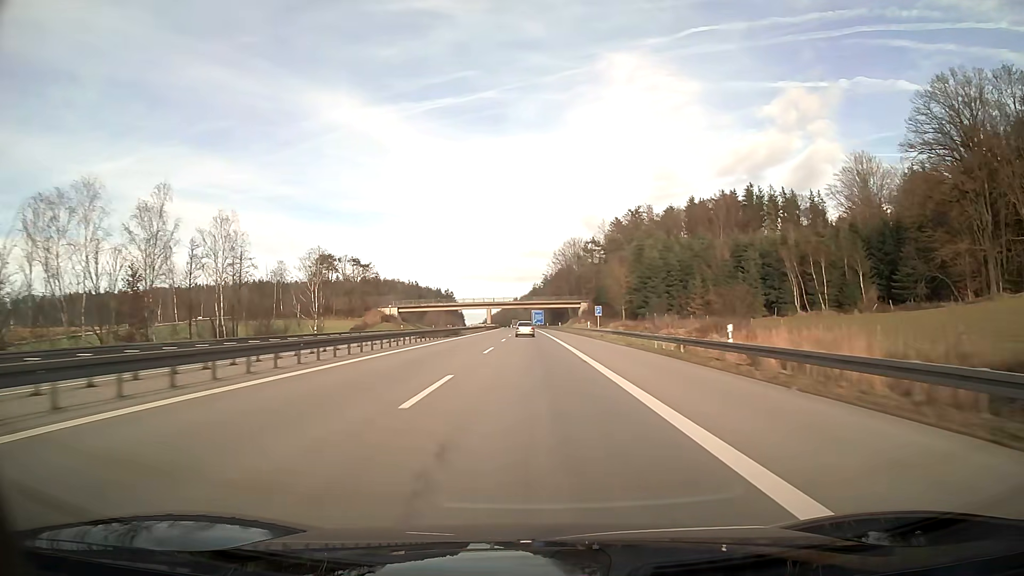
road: motorway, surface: asphalt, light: Day
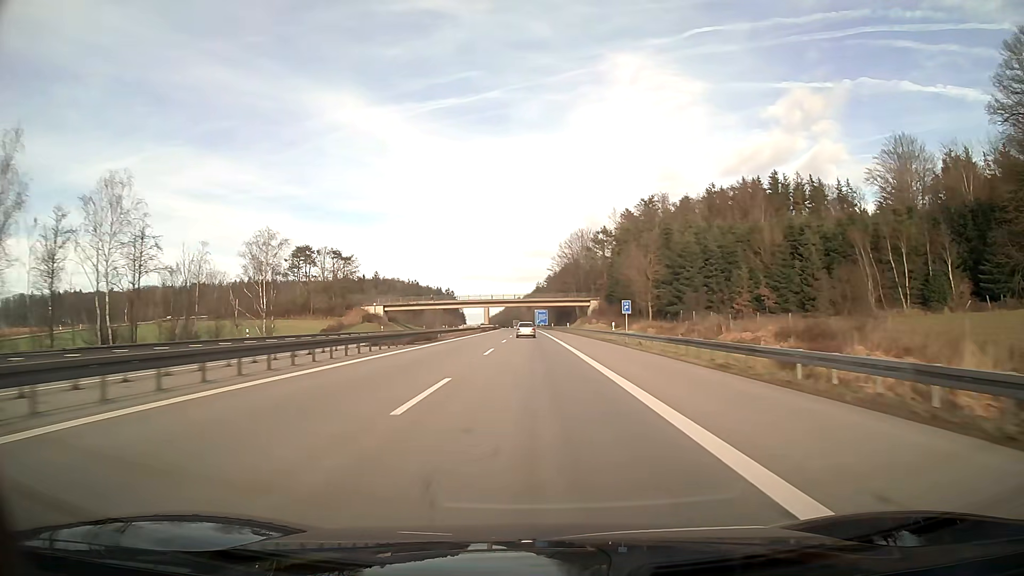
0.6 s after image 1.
(0.0, +18.7) m; 0°
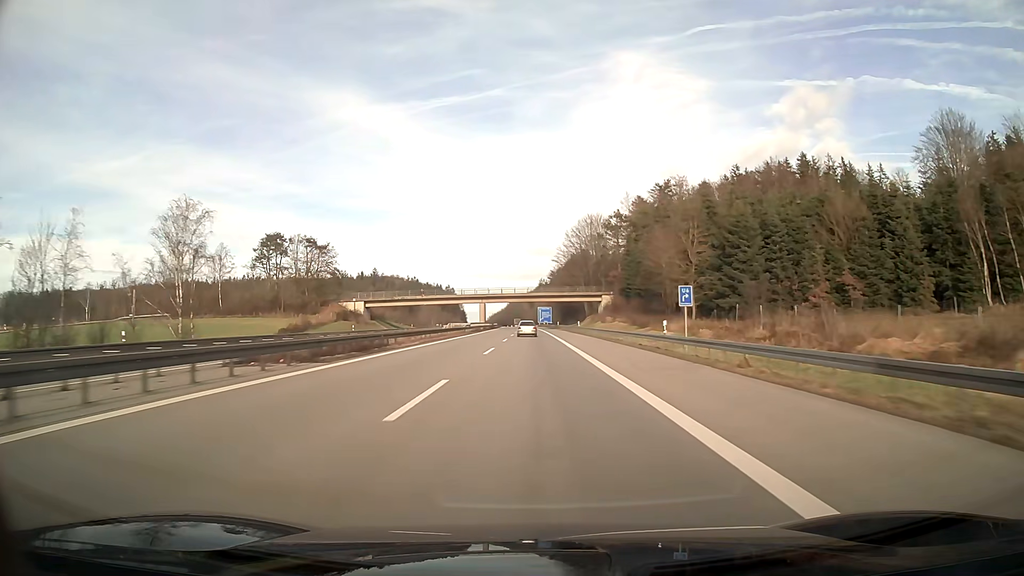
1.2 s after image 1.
(0.0, +18.7) m; 0°
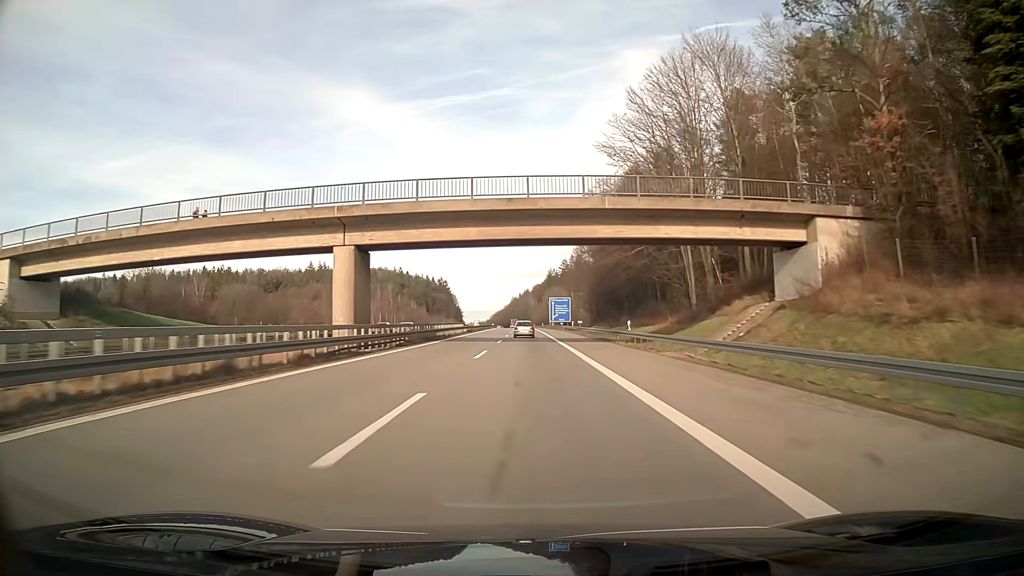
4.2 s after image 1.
(-0.5, +92.7) m; -1°
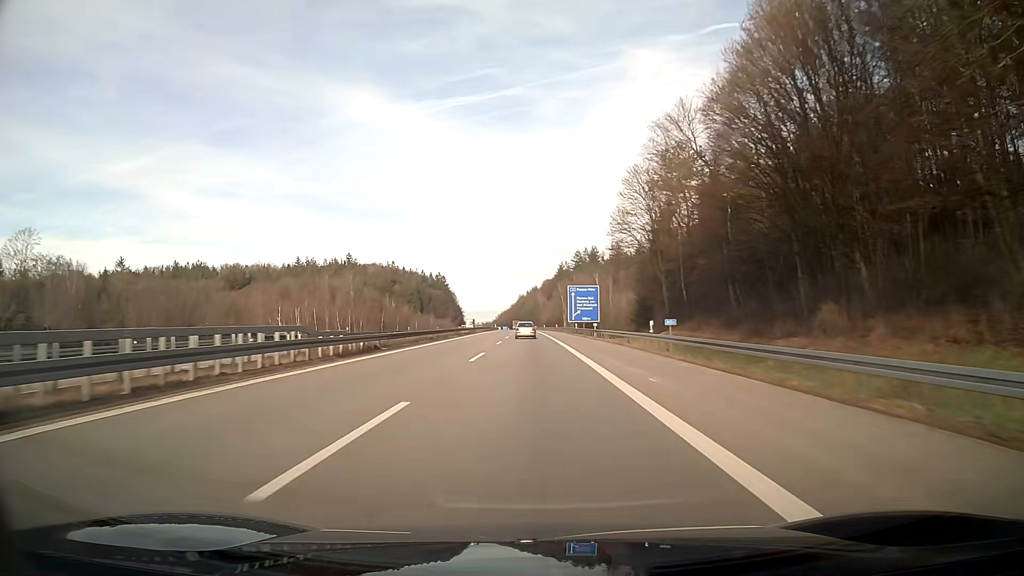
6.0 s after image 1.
(-0.5, +55.2) m; -1°
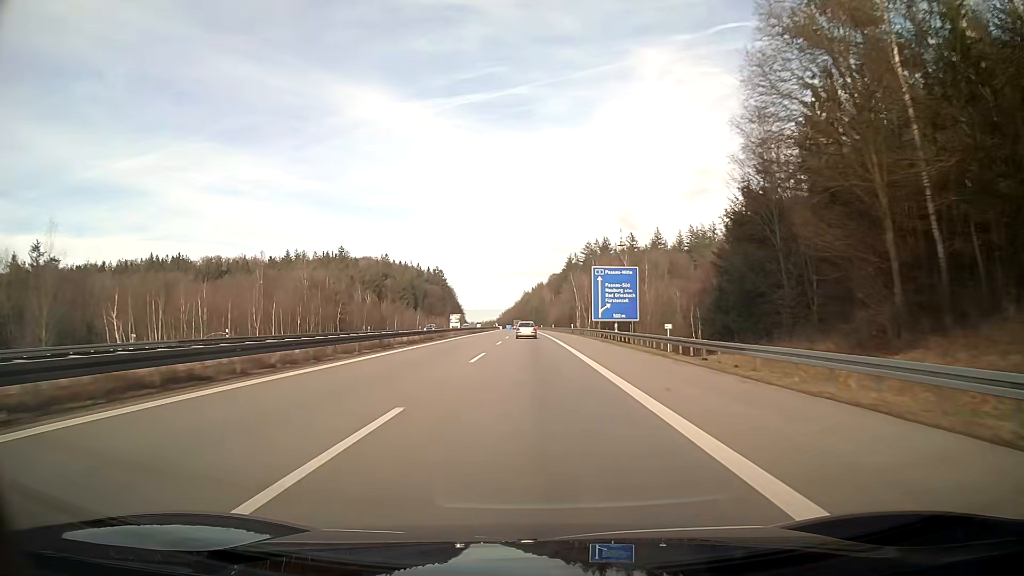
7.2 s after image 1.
(-0.1, +36.8) m; 0°
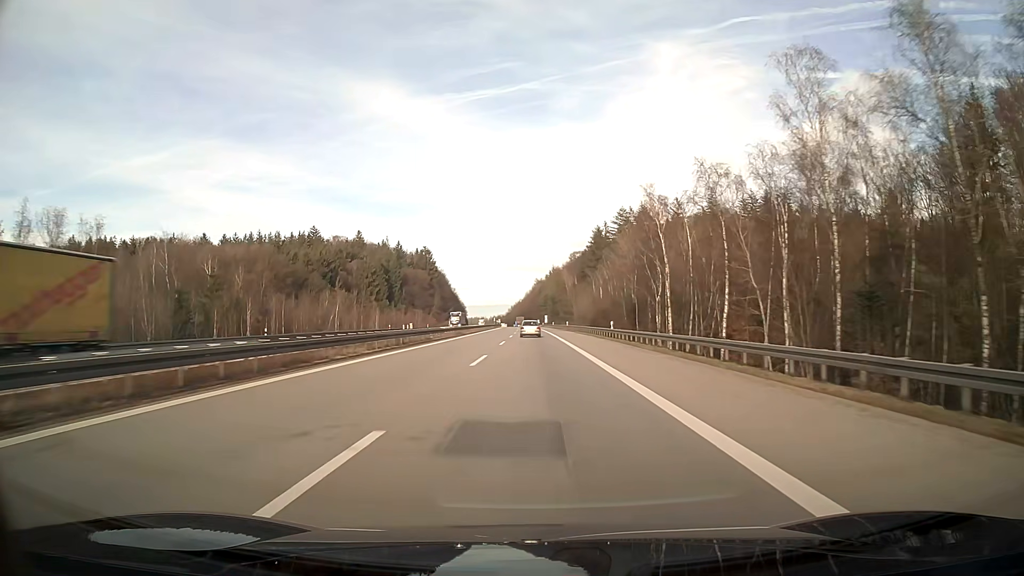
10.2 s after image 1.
(-0.9, +92.1) m; -1°
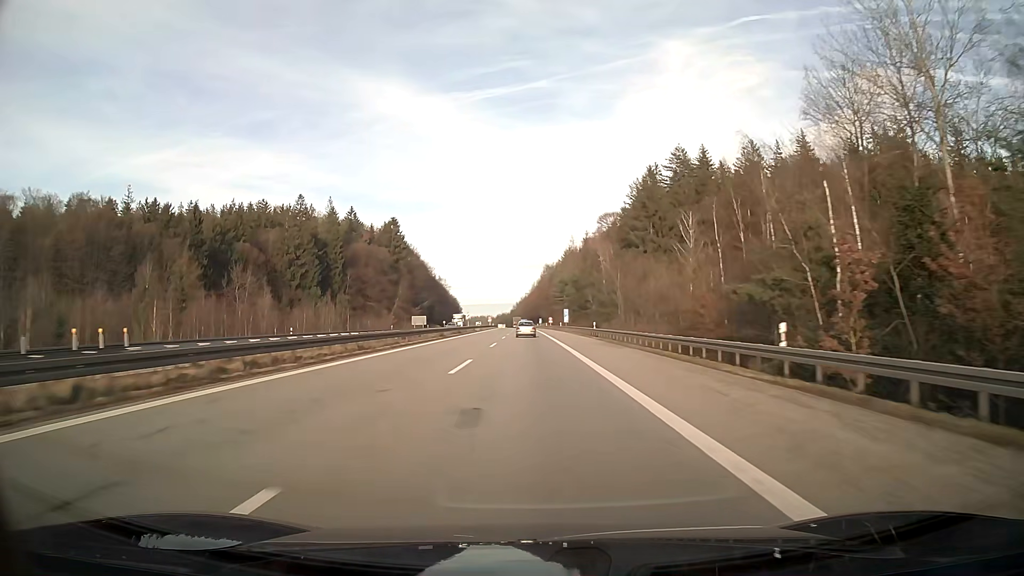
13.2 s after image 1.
(-0.5, +93.0) m; -1°
